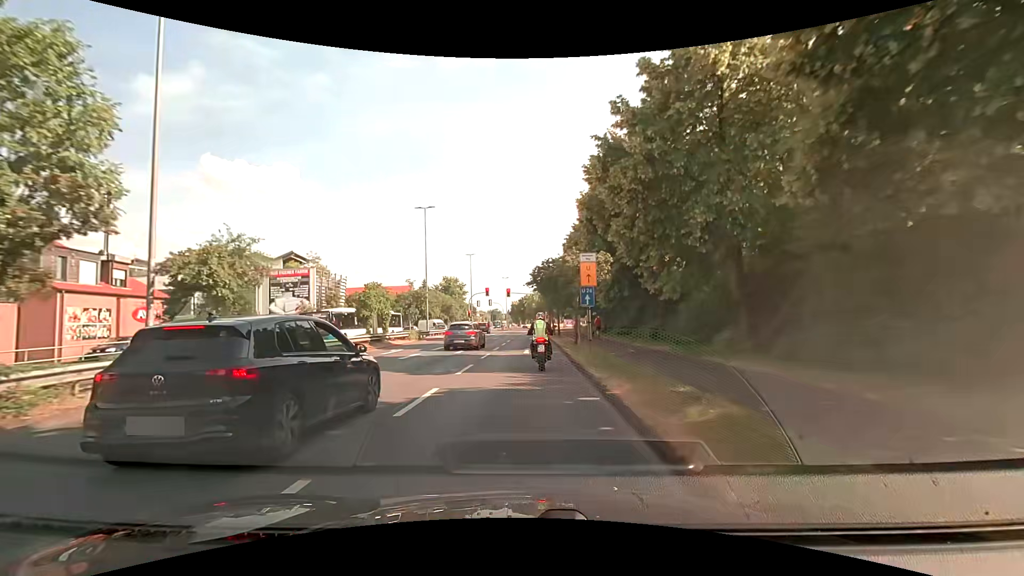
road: primary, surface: asphalt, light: Day
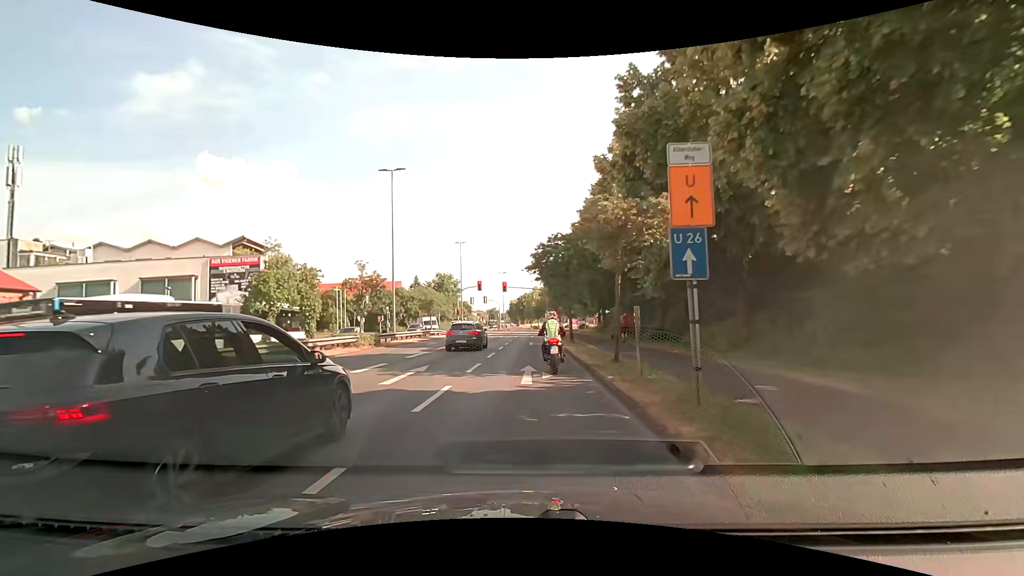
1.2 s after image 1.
(-0.1, +11.5) m; 0°
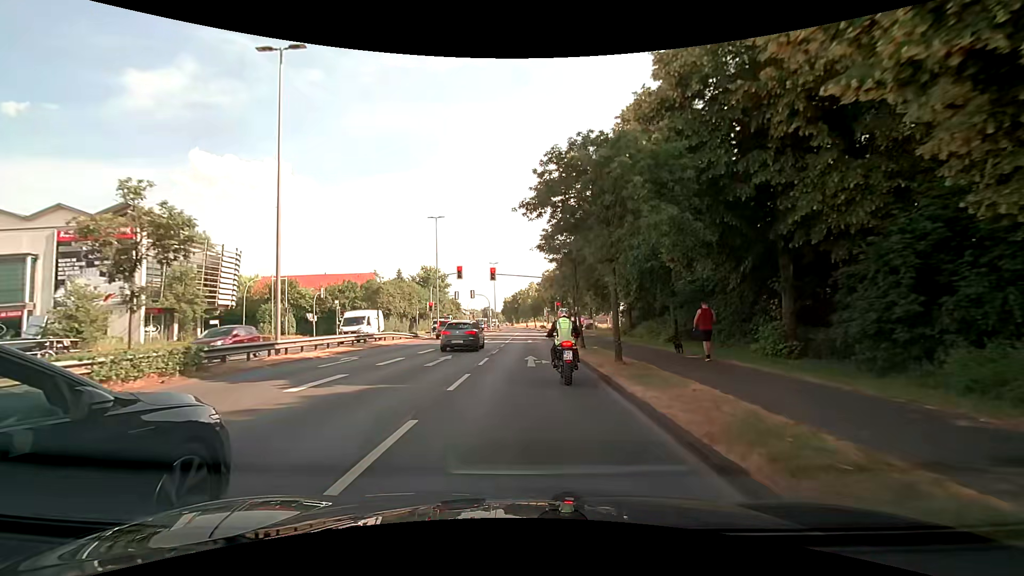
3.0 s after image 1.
(+0.1, +15.7) m; 0°
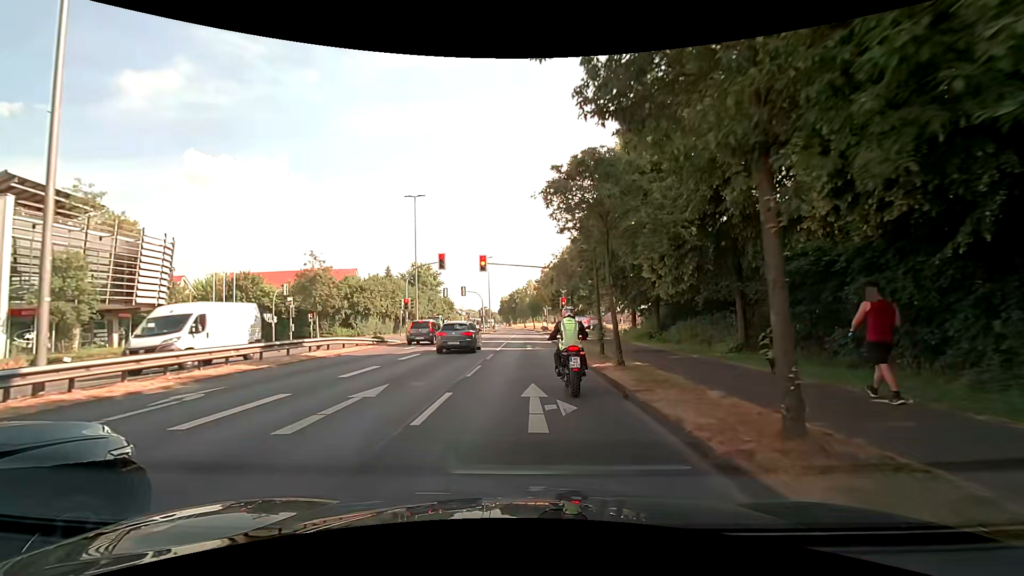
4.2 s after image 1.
(0.0, +9.0) m; +1°
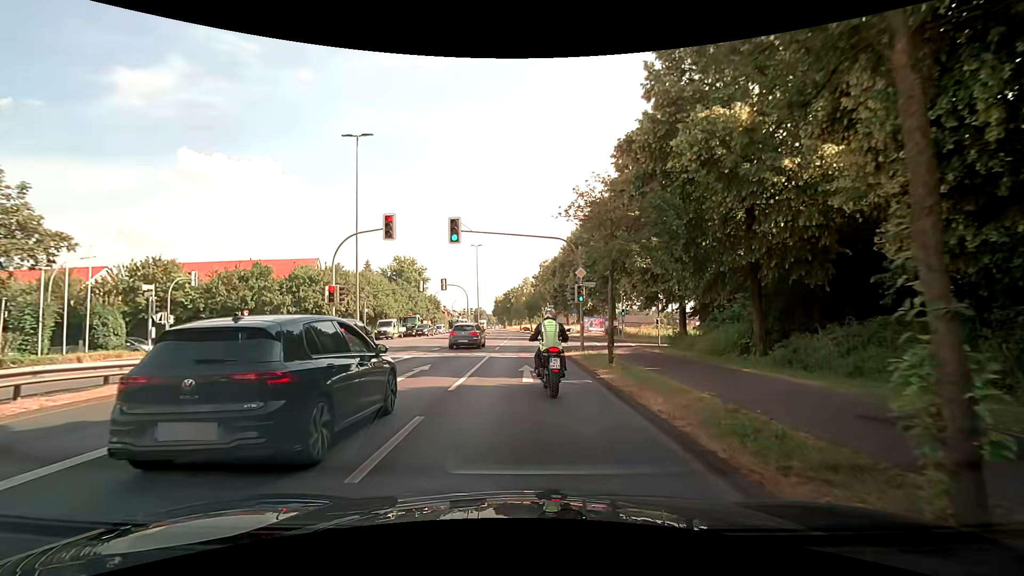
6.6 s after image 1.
(0.0, +14.2) m; 0°
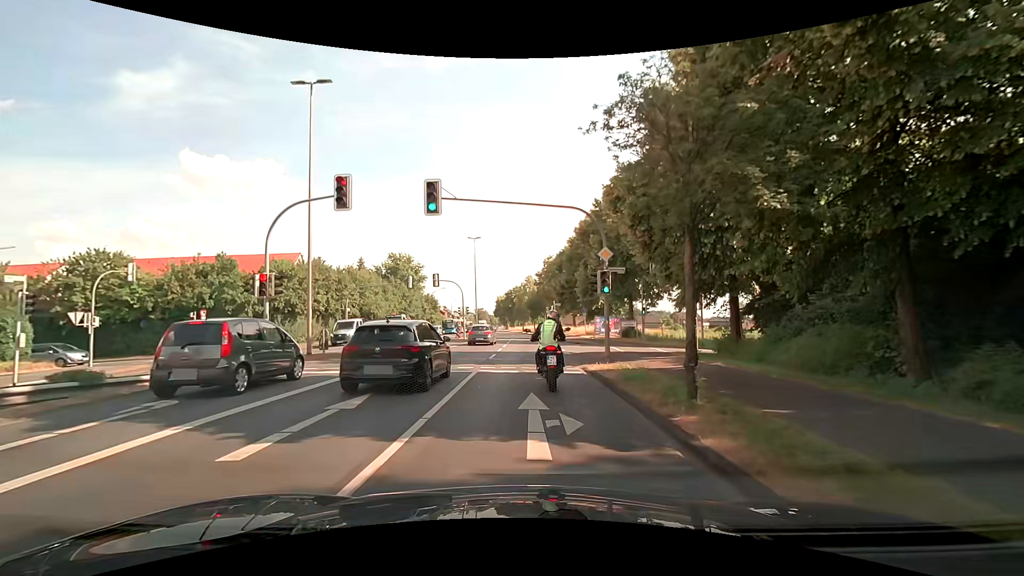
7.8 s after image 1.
(0.0, +6.8) m; -1°
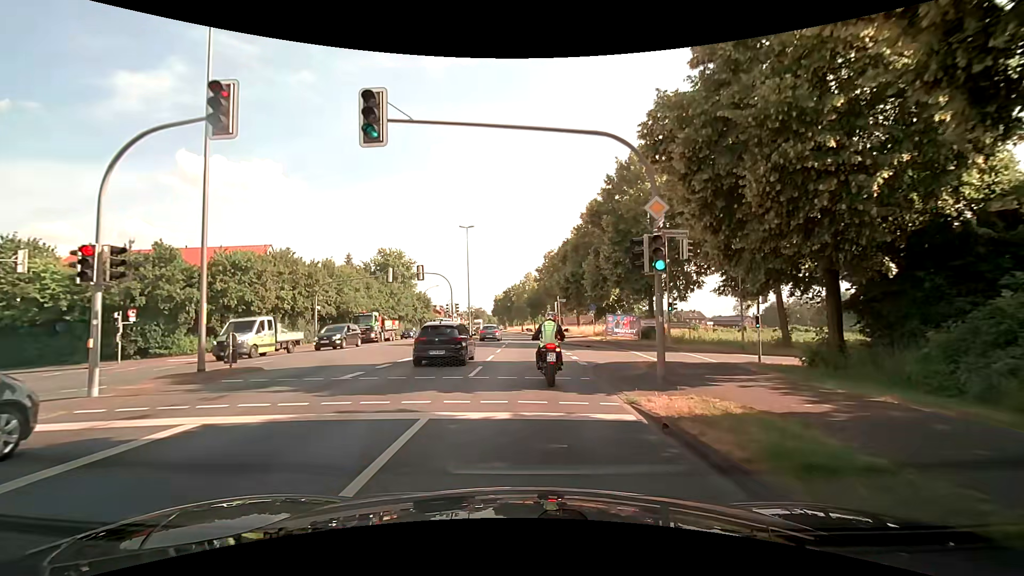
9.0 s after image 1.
(+0.1, +7.2) m; 0°
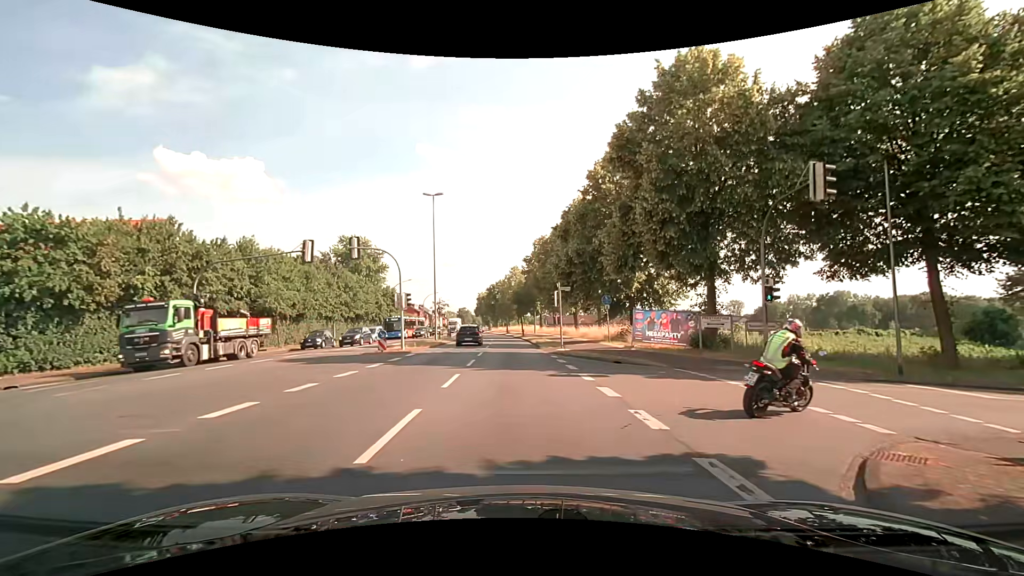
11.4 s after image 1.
(+0.2, +13.7) m; +2°
(+2, +9) (+11, +14) (+21, +14) (+31, +15) (+41, +15) (+51, +15) (+61, +15) (+71, +15) (+81, +16) (+91, +16) m
